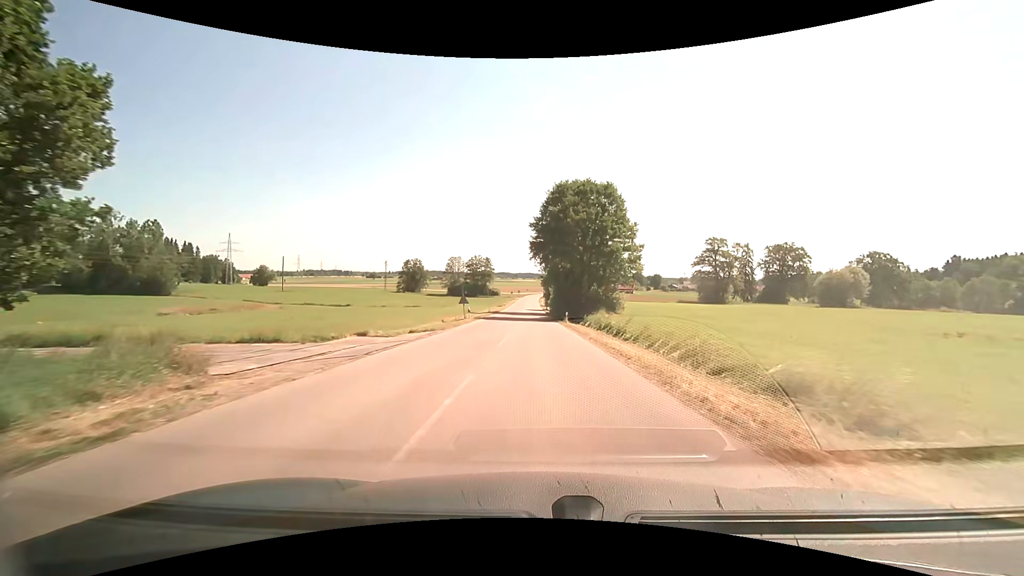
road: tertiary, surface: asphalt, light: Day
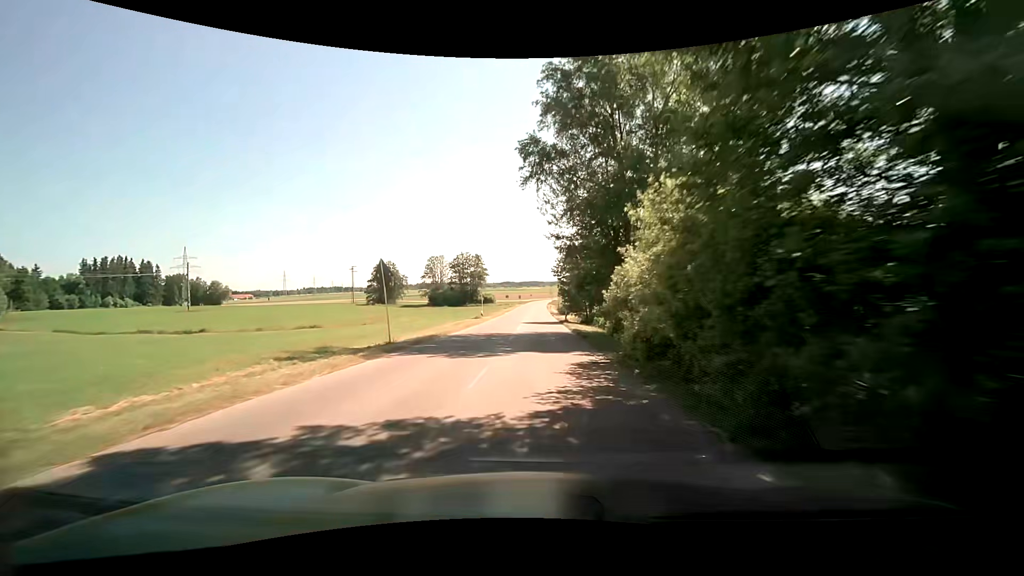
(-0.4, +45.9) m; -1°
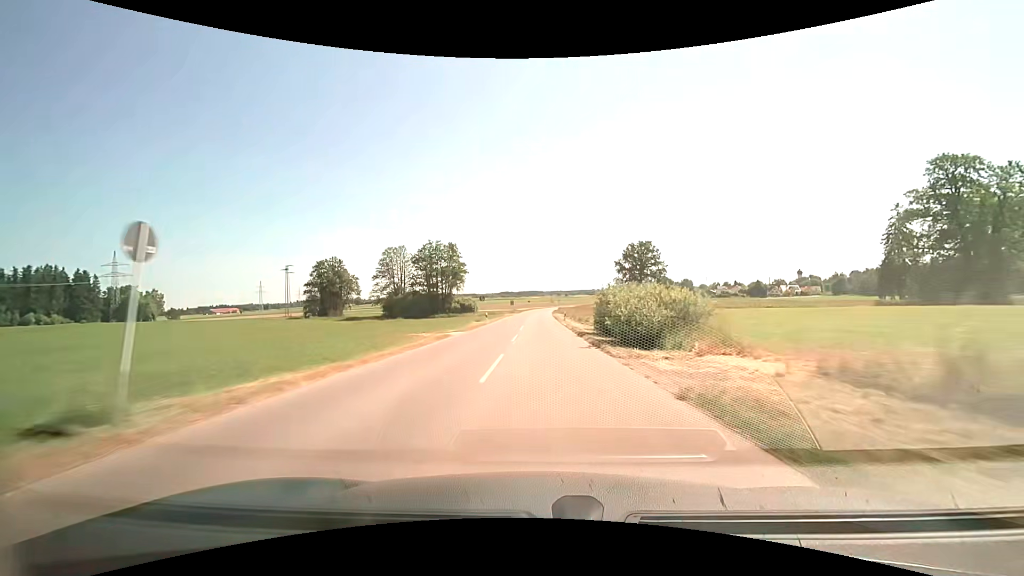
(-0.4, +46.8) m; 0°
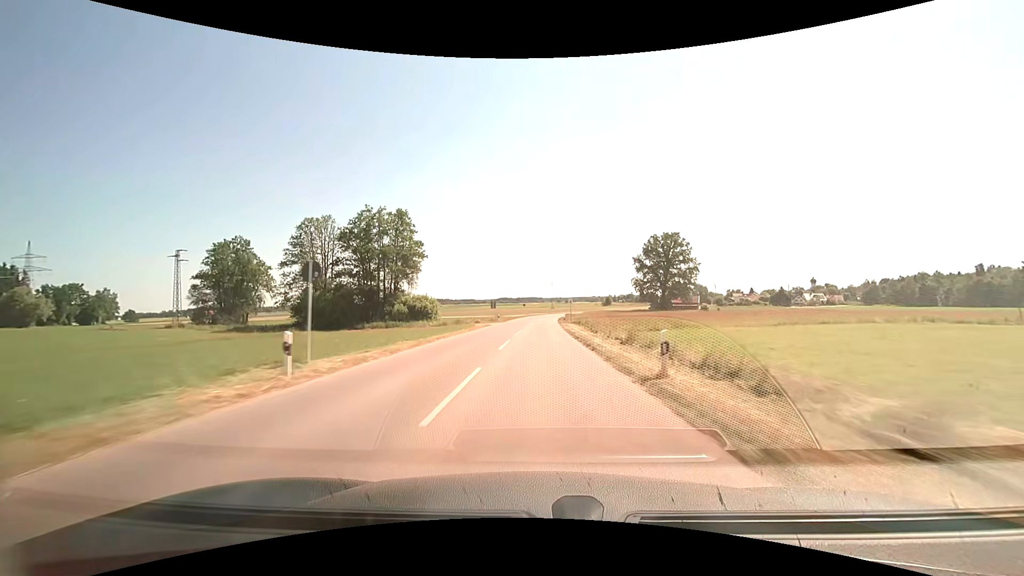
(+0.4, +40.1) m; 0°
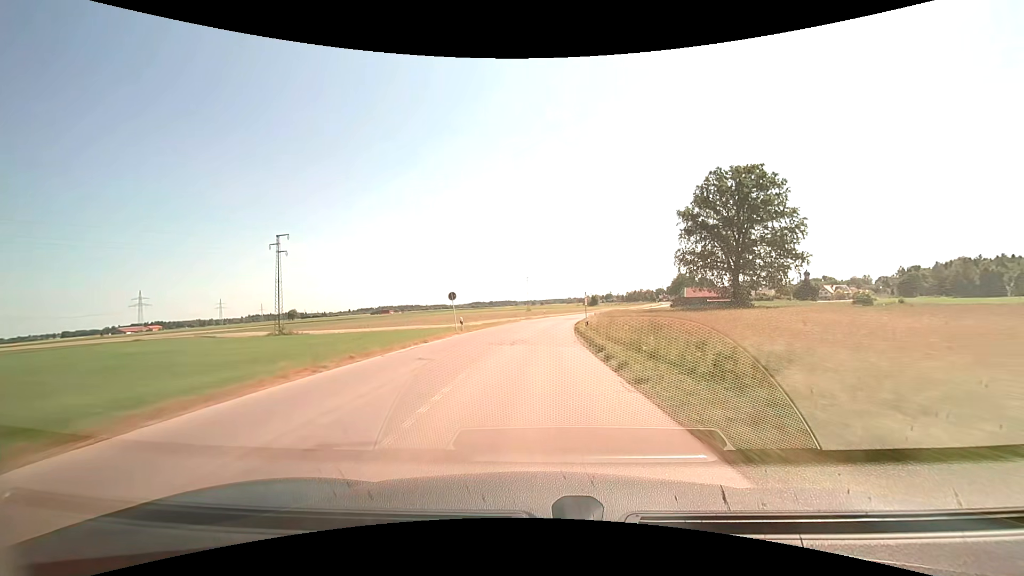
(+1.3, +73.9) m; +3°
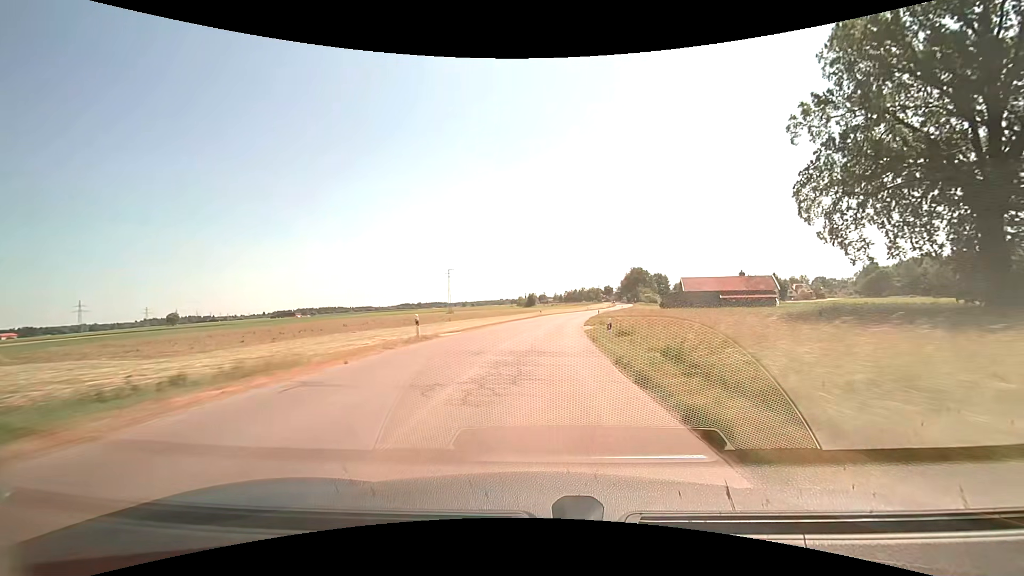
(+3.4, +60.0) m; +8°
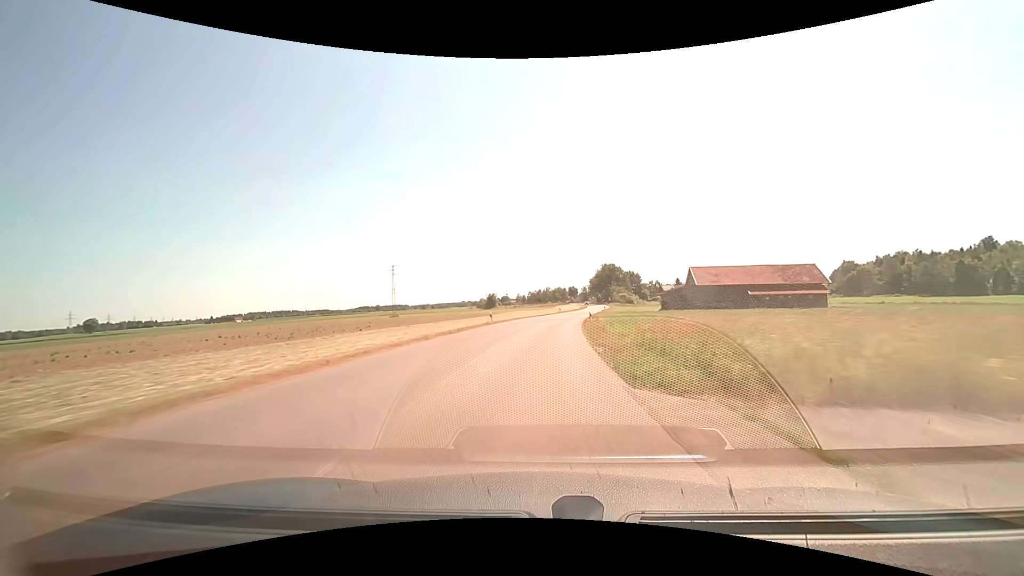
(+1.2, +29.8) m; +4°
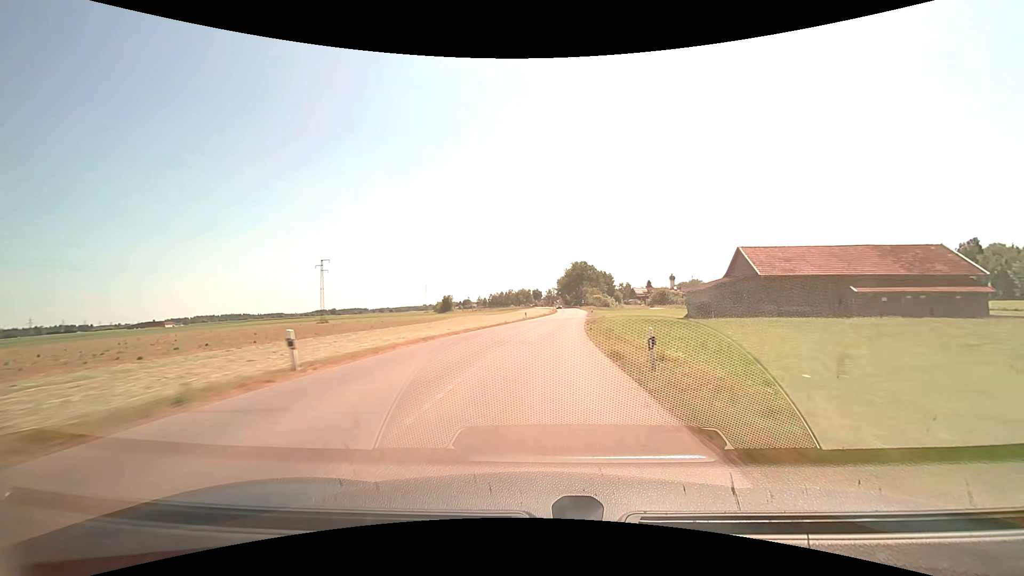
(+1.0, +29.6) m; +4°
(0, +10) (+1, +20) (+1, +30) (+2, +40) (+3, +50) (+4, +60) (+5, +70) (+6, +80) (+7, +90) (+8, +100) m
